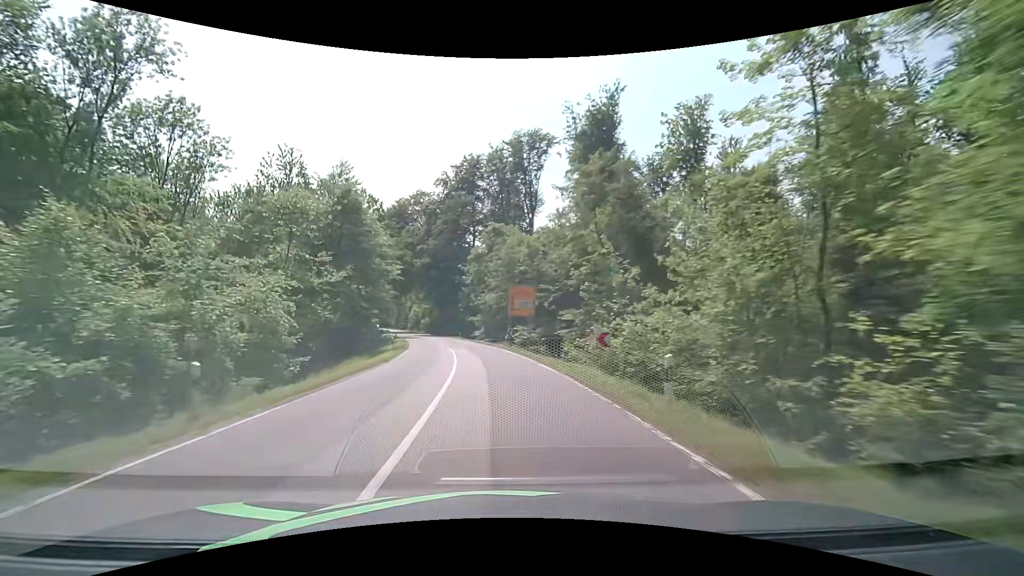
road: secondary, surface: asphalt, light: Day
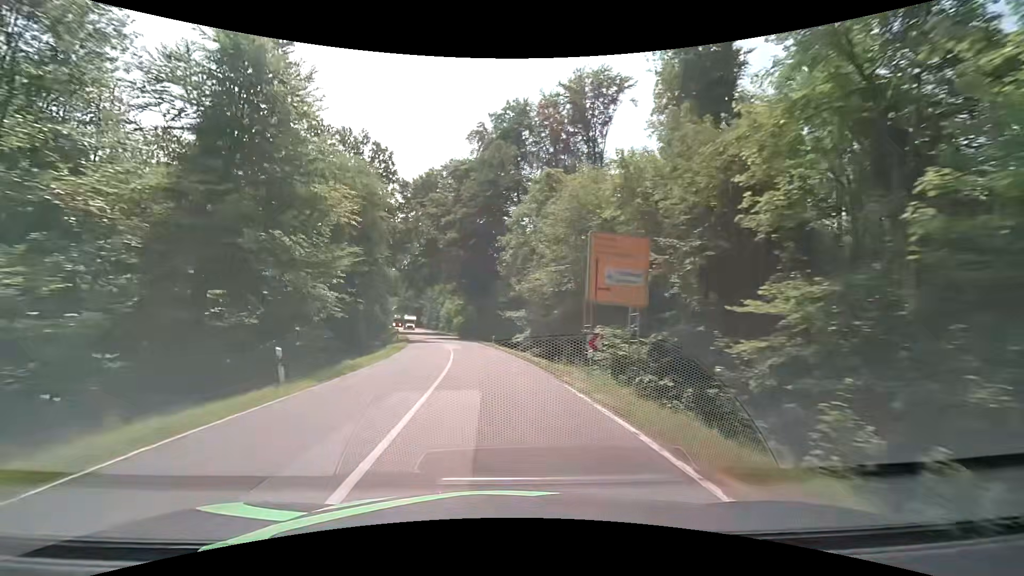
(-1.0, +23.5) m; -5°
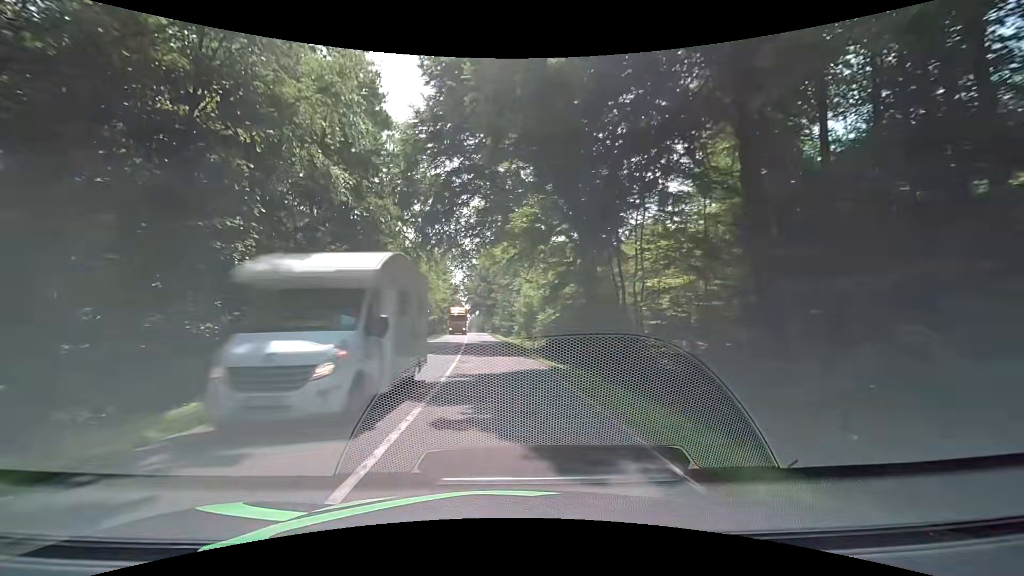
(-4.4, +47.8) m; -11°
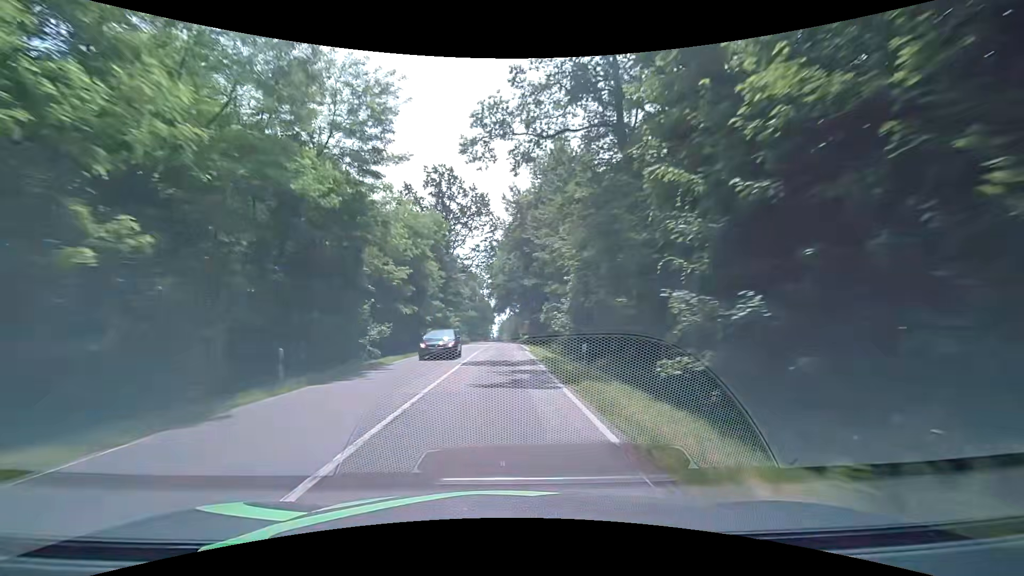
(-2.3, +61.1) m; -3°
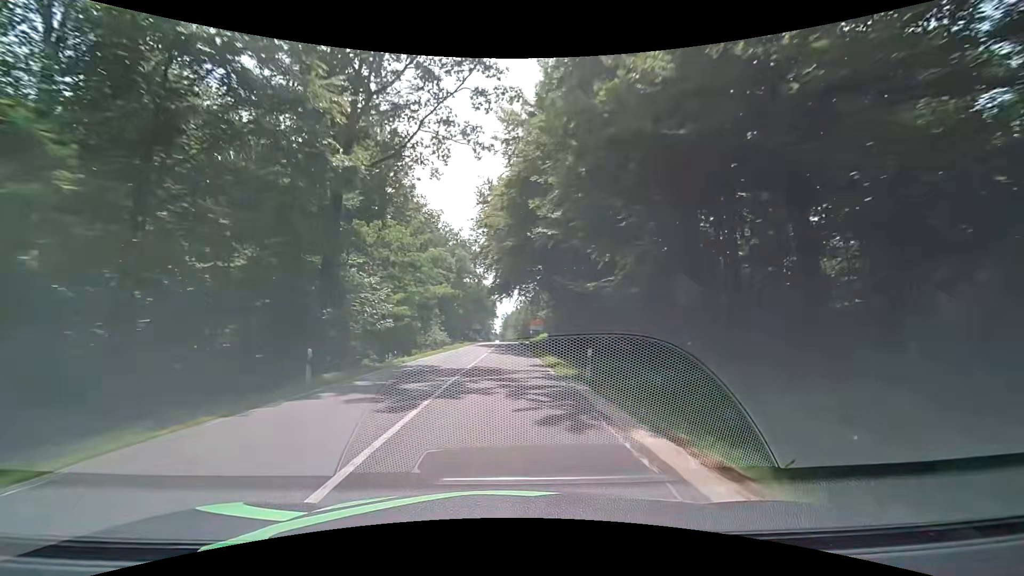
(-0.4, +49.6) m; -1°
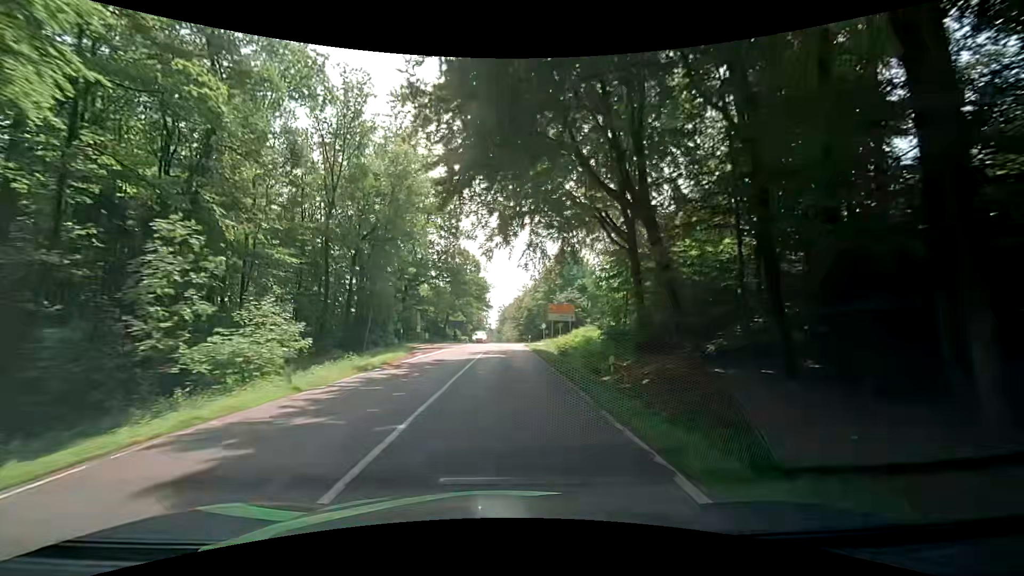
(+0.1, +50.2) m; 0°
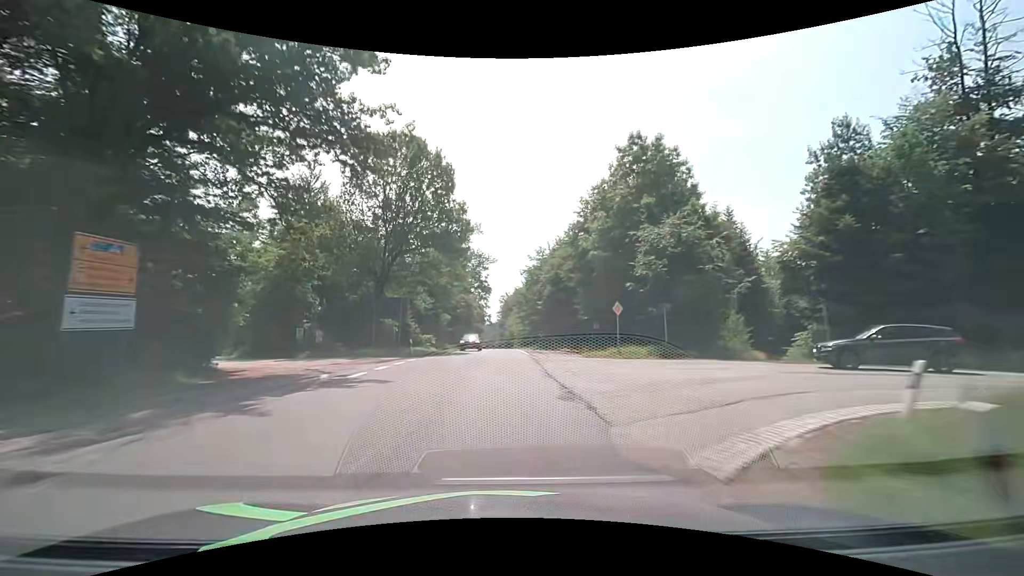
(-0.4, +50.3) m; -1°
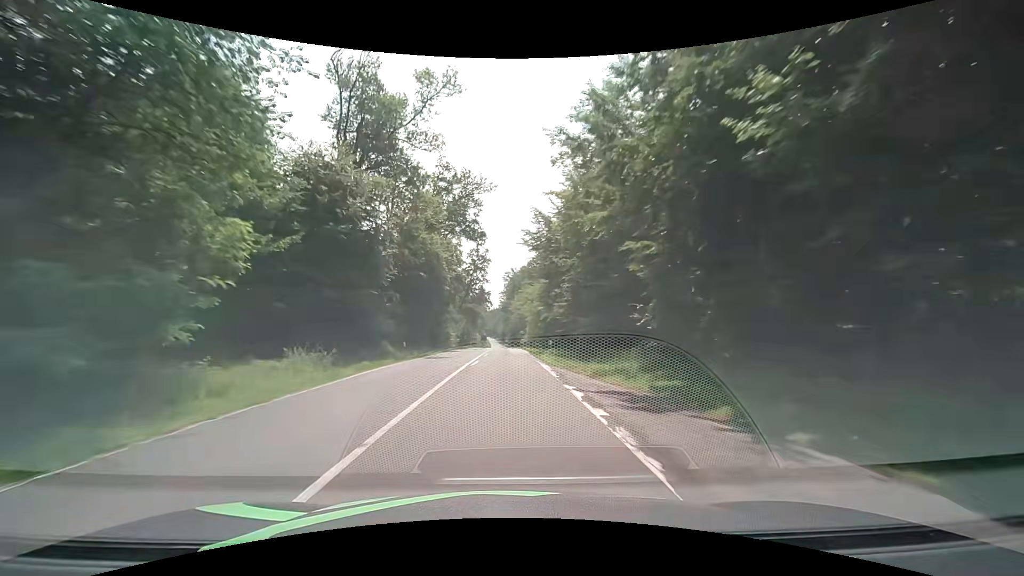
(0.0, +50.6) m; -1°
(0, +10) (0, +20) (0, +30) (0, +40) (0, +50) (0, +60) (0, +70) (0, +80) (0, +90) (0, +100) m
